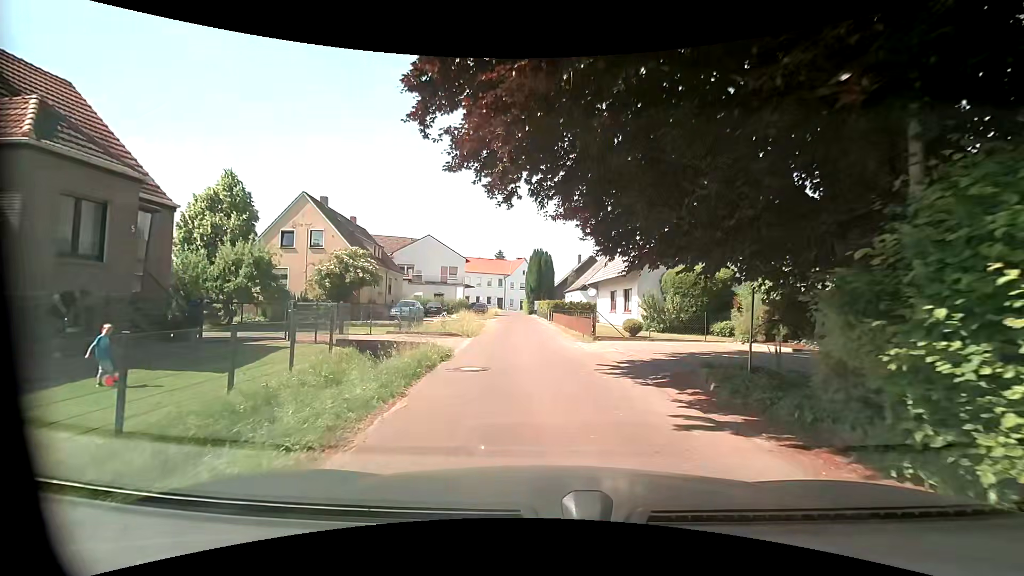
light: Day
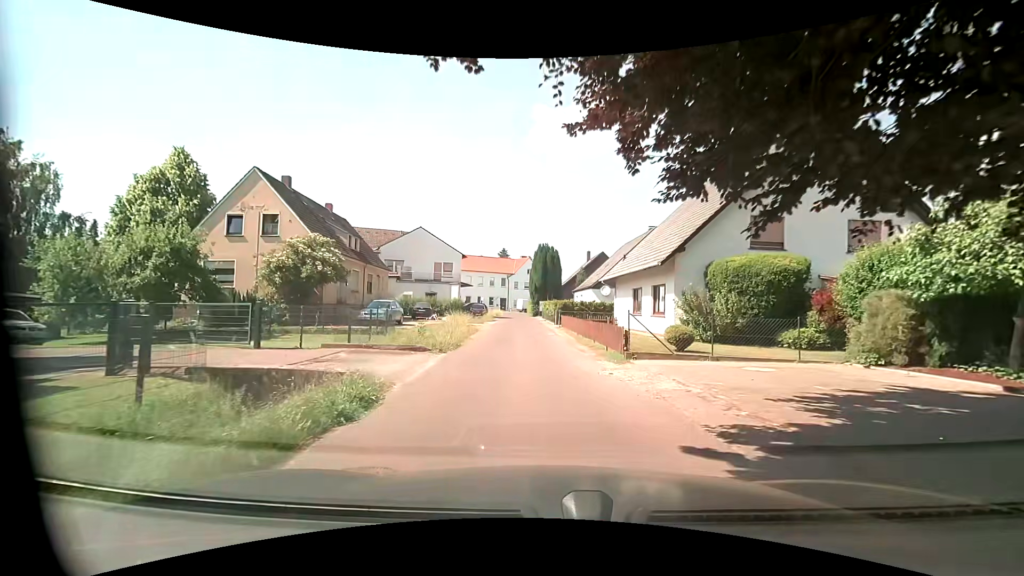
(0.0, +6.8) m; 0°
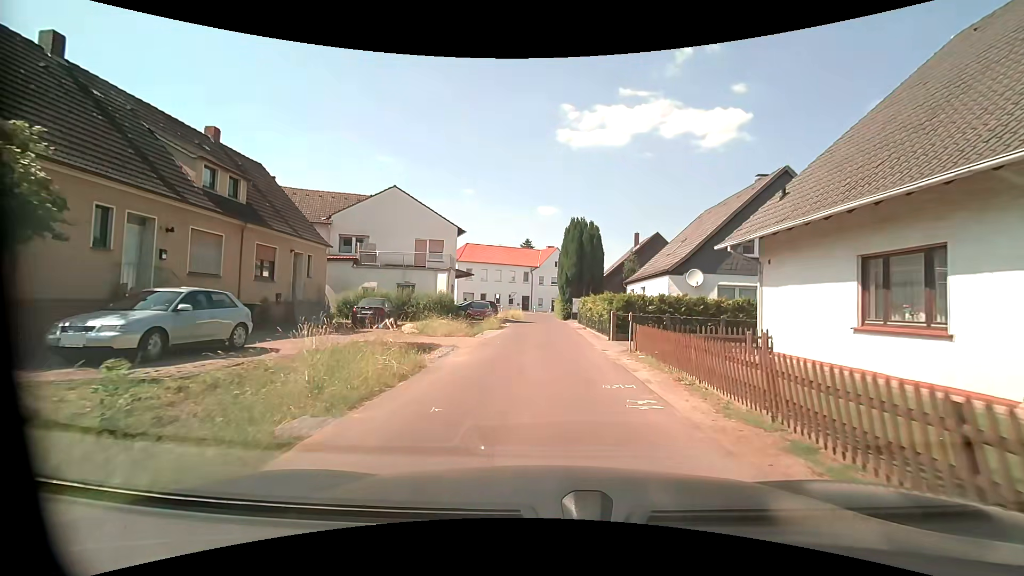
(-0.7, +18.2) m; -4°
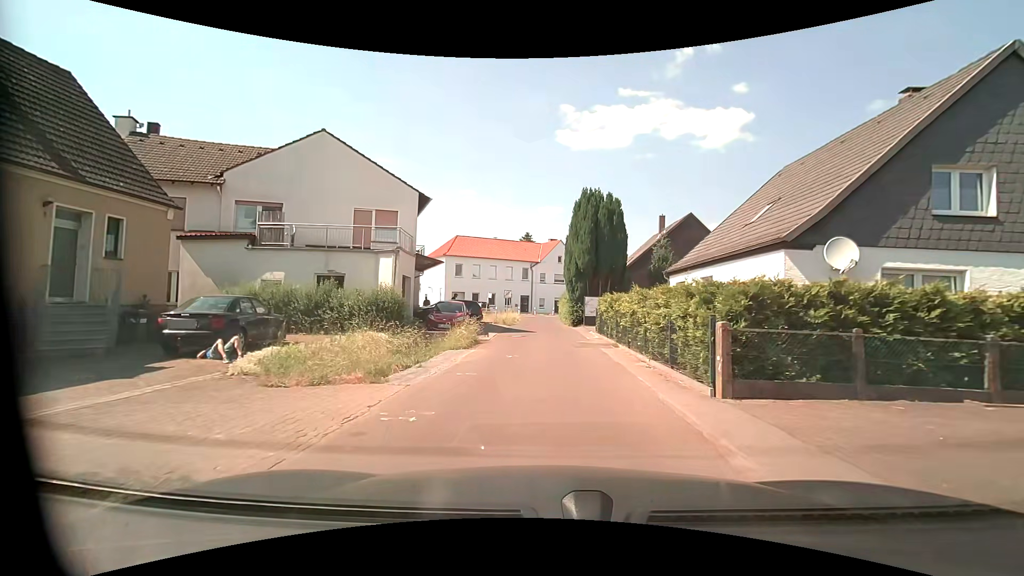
(0.0, +11.8) m; 0°
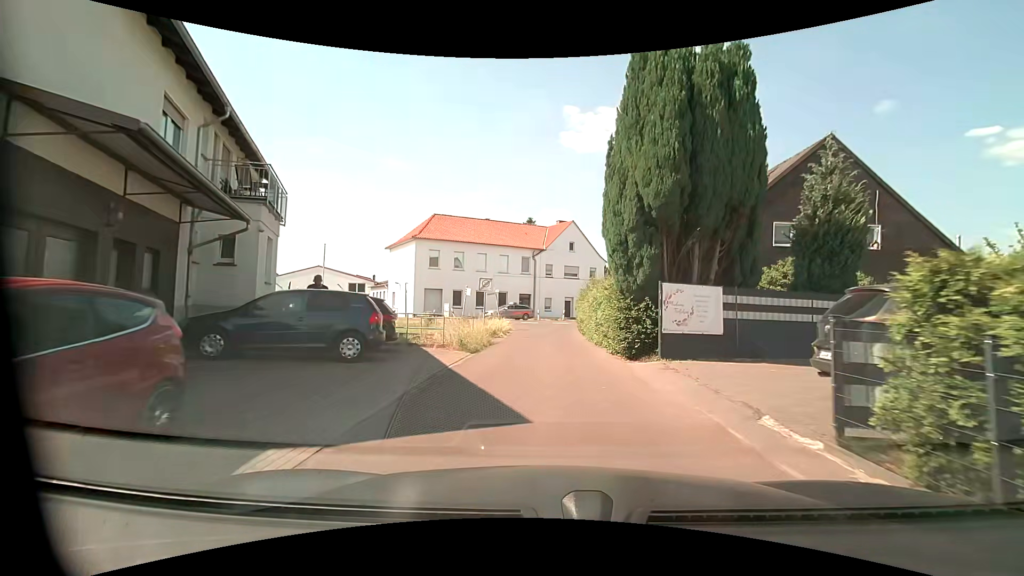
(-0.1, +19.8) m; 0°
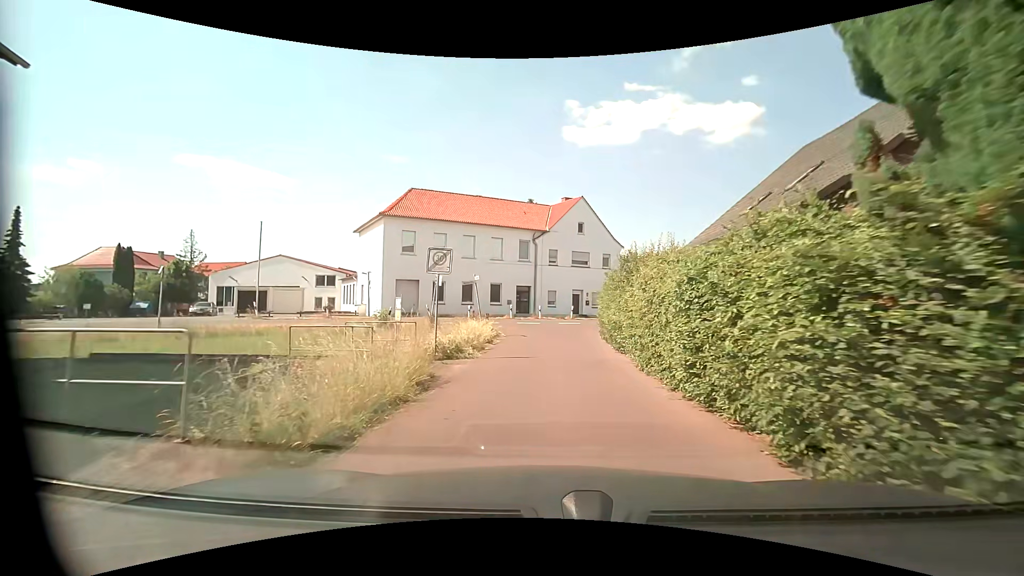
(-0.1, +11.1) m; 0°
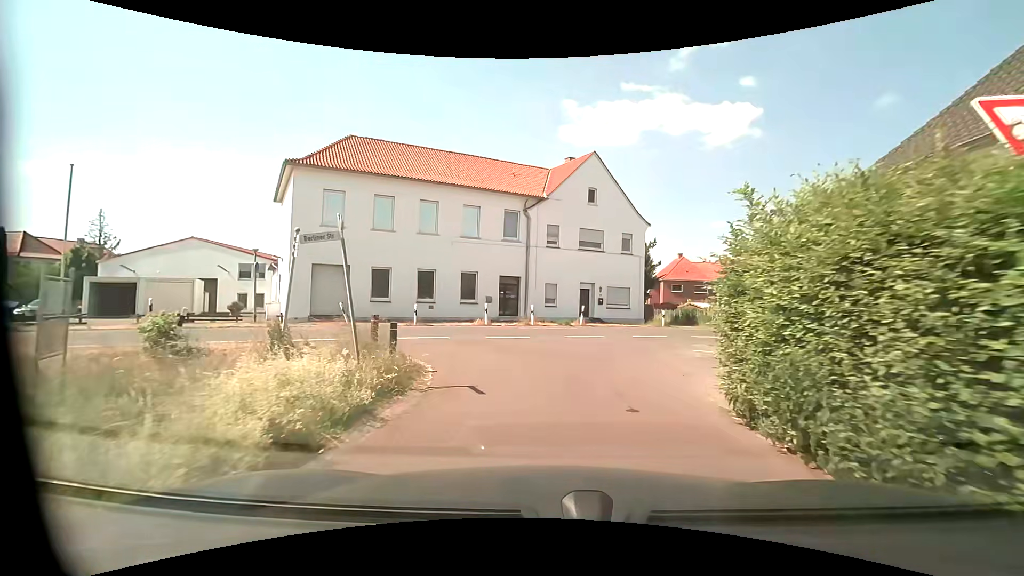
(-0.1, +14.6) m; 0°
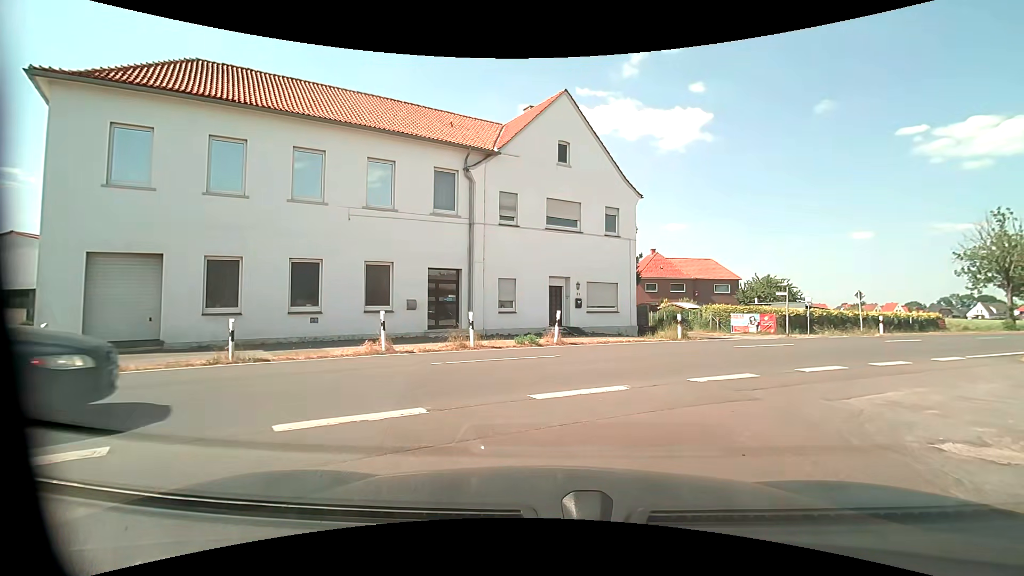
(+0.3, +10.6) m; +6°
(+2, +10) (+8, +17) (+16, +23) (+24, +29) (+32, +35) (+40, +41) (+48, +47) (+56, +53) (+64, +59) (+72, +65) m
